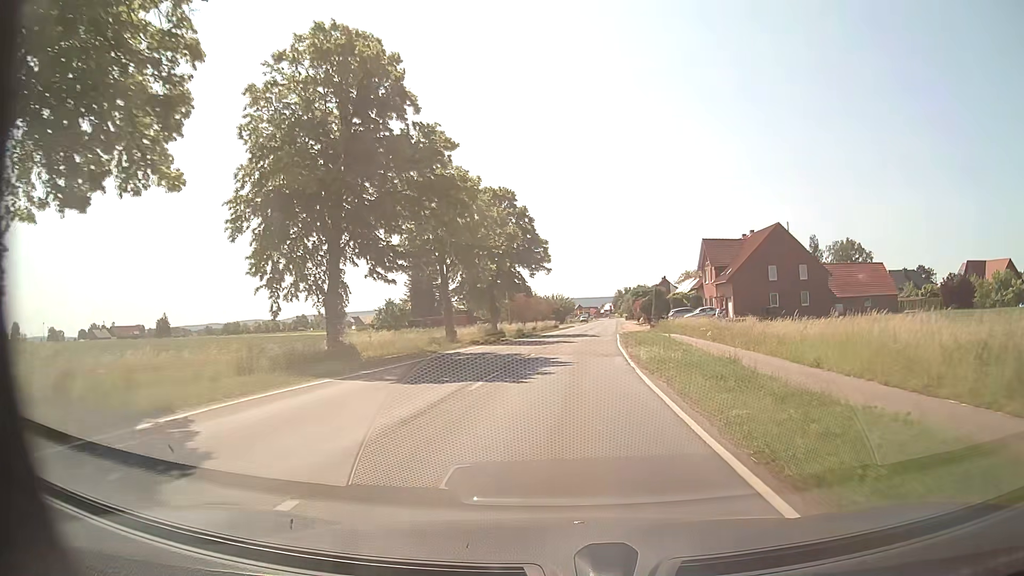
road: secondary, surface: asphalt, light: Day
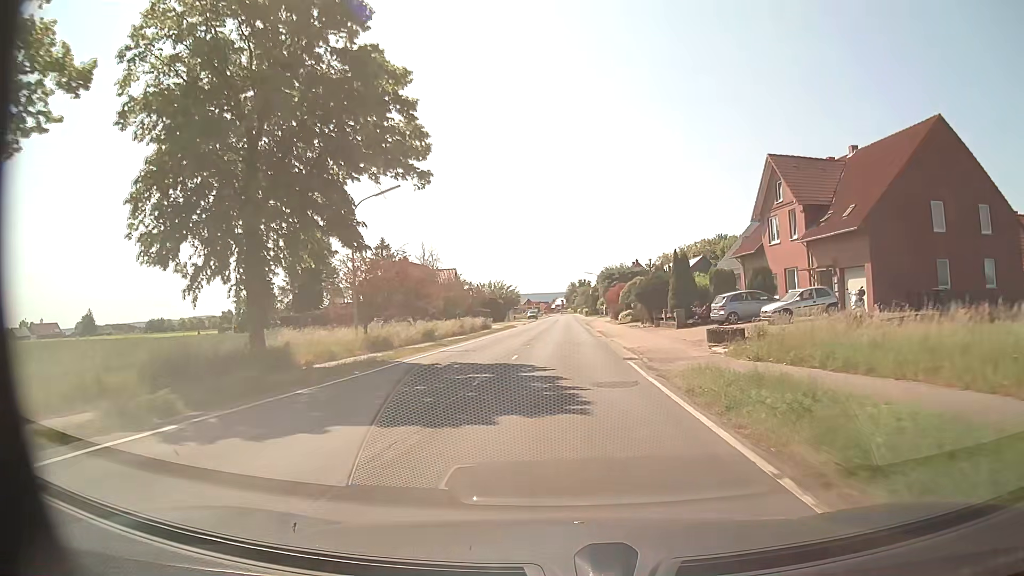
(+1.8, +41.2) m; +4°
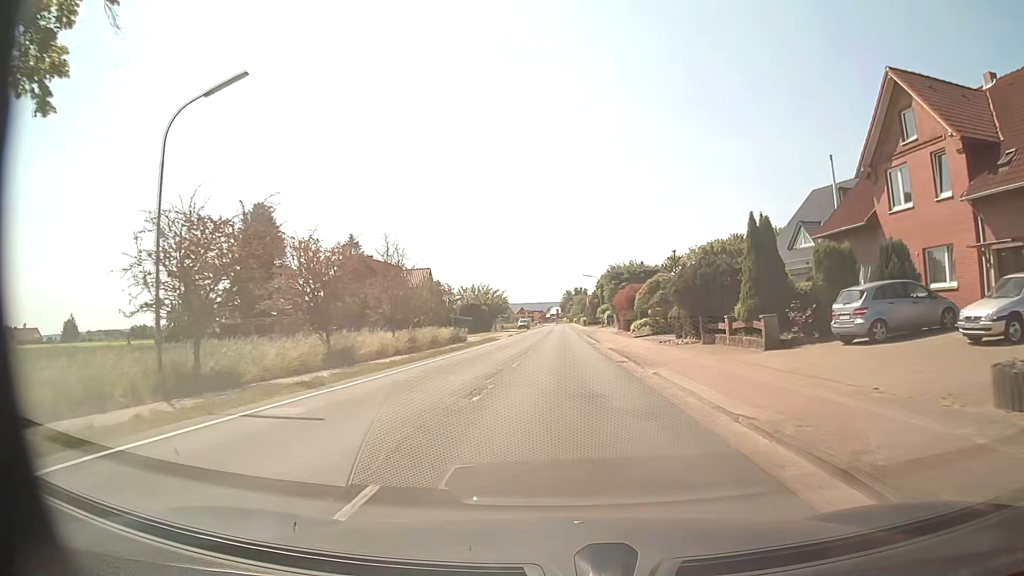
(0.0, +16.5) m; 0°
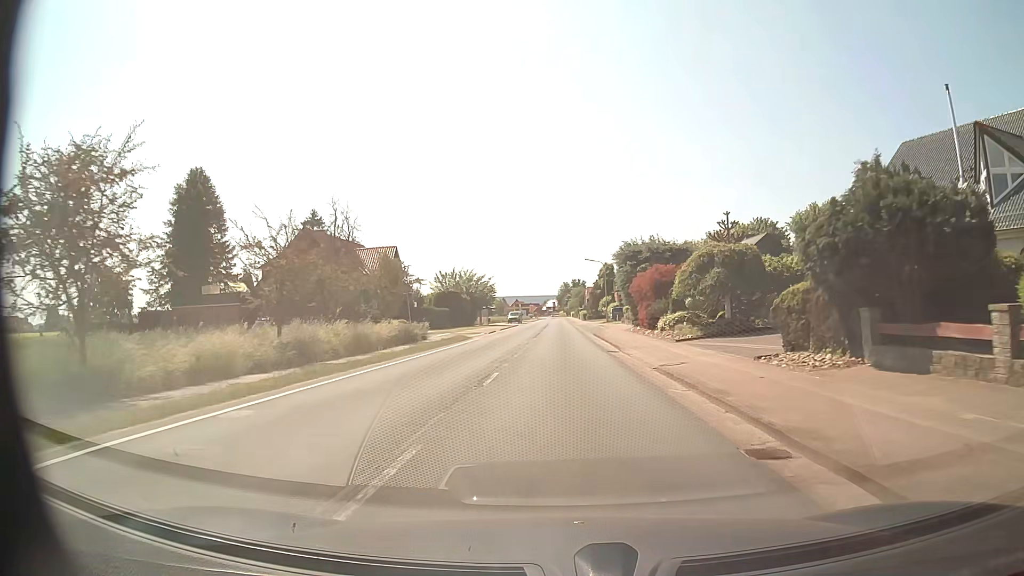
(0.0, +16.4) m; 0°
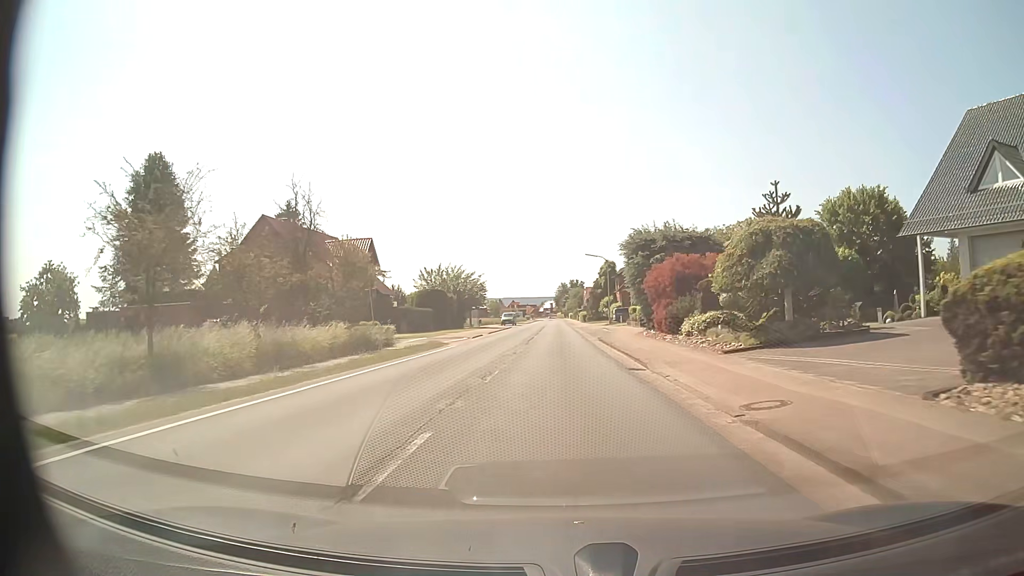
(+0.1, +8.2) m; 0°
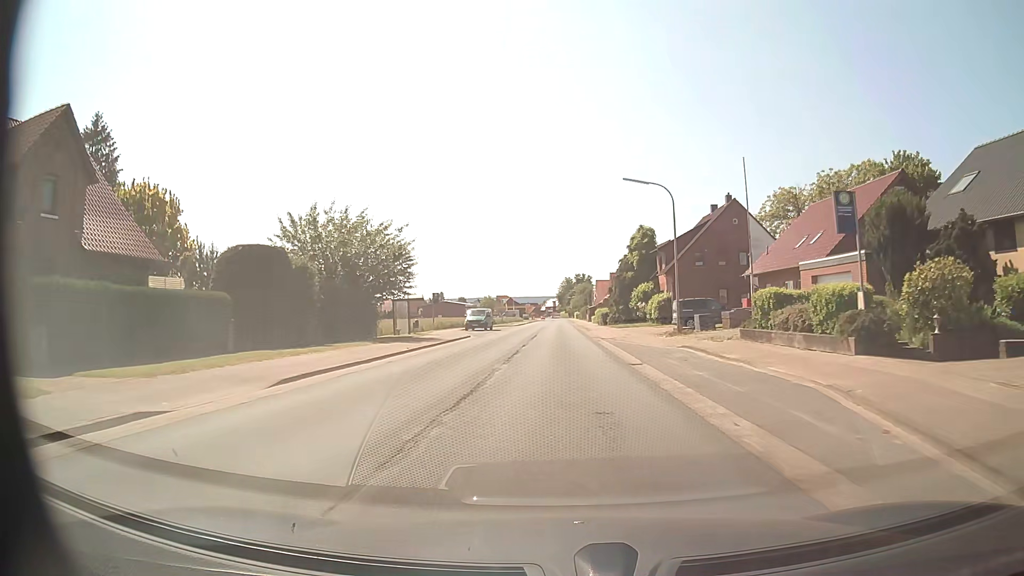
(0.0, +40.7) m; 0°
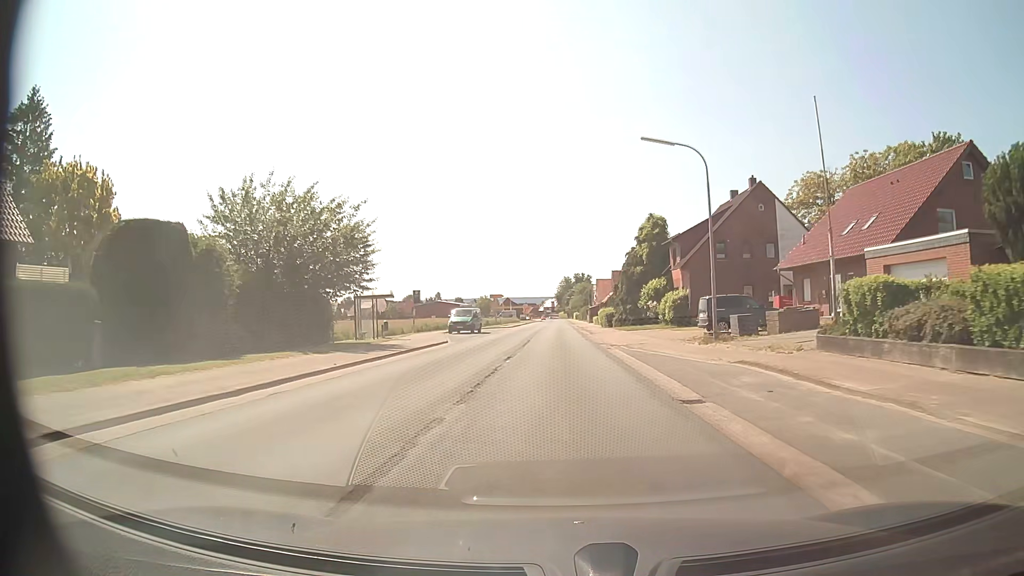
(0.0, +8.1) m; 0°
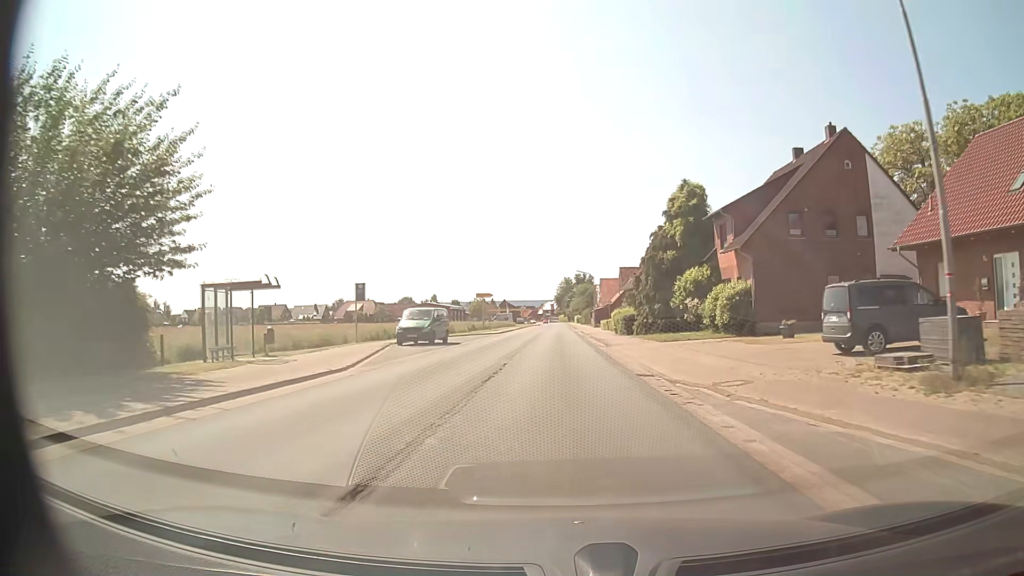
(0.0, +16.0) m; 0°
(0, +10) (0, +20) (0, +30) (0, +40) (0, +50) (0, +60) (0, +70) (0, +80) (0, +90) (0, +100) m
